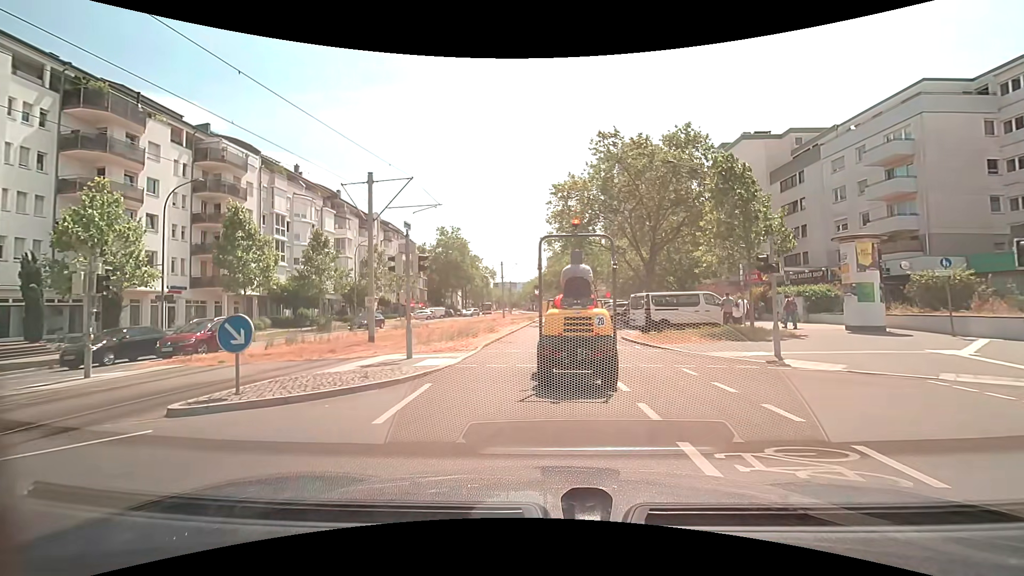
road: tertiary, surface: asphalt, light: Day
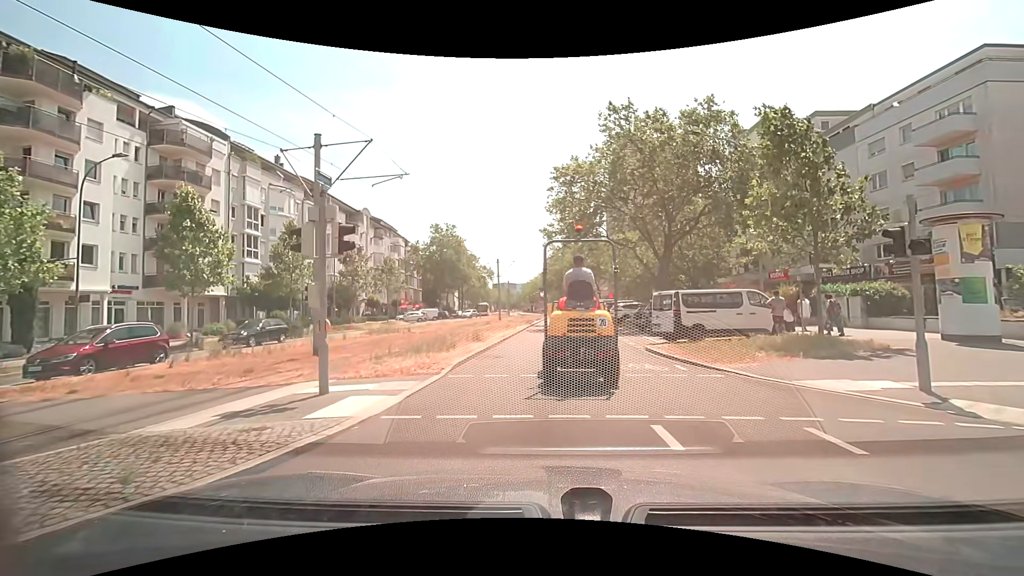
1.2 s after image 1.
(0.0, +5.1) m; 0°
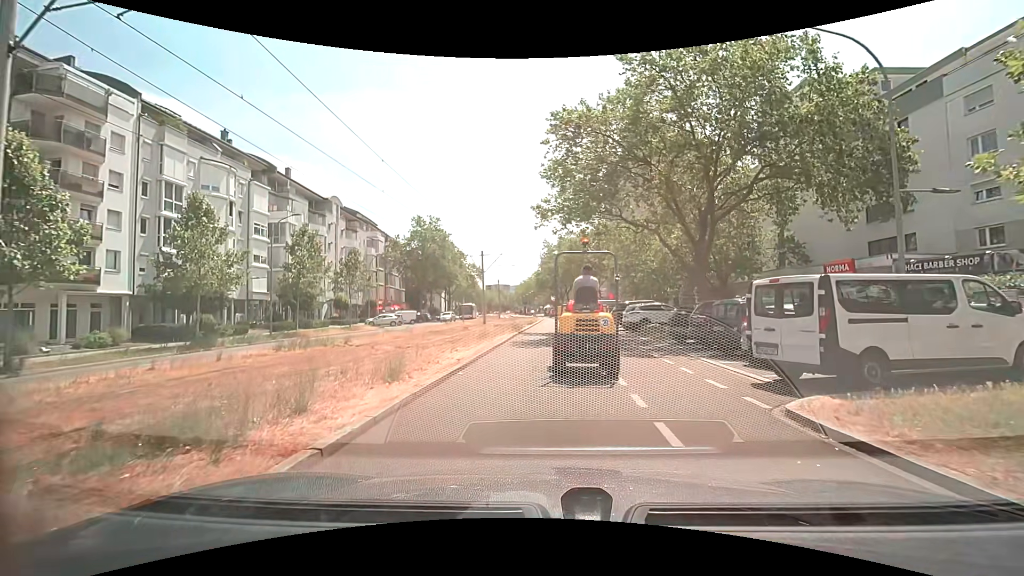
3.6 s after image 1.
(0.0, +9.9) m; 0°
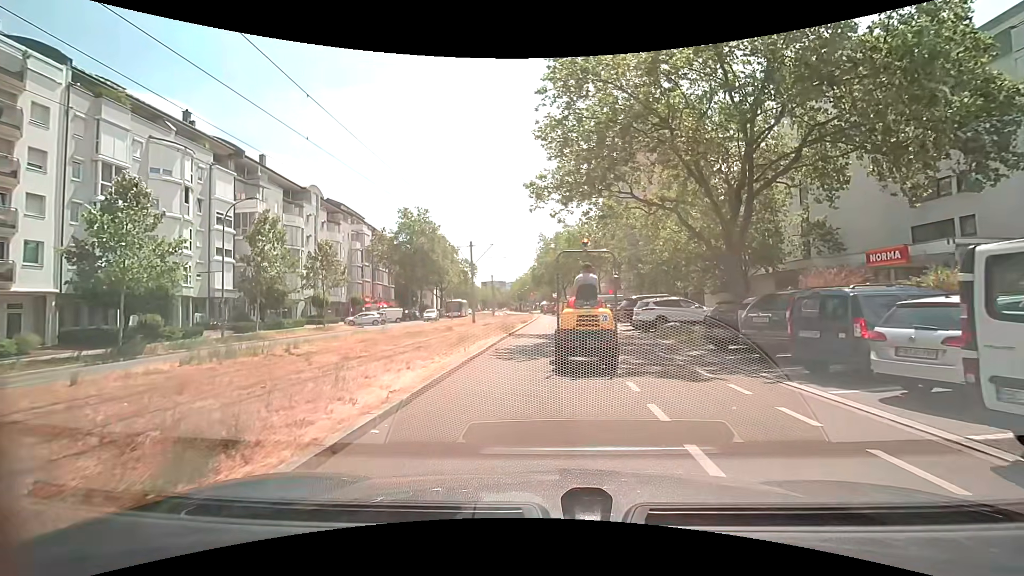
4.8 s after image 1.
(0.0, +5.1) m; -1°
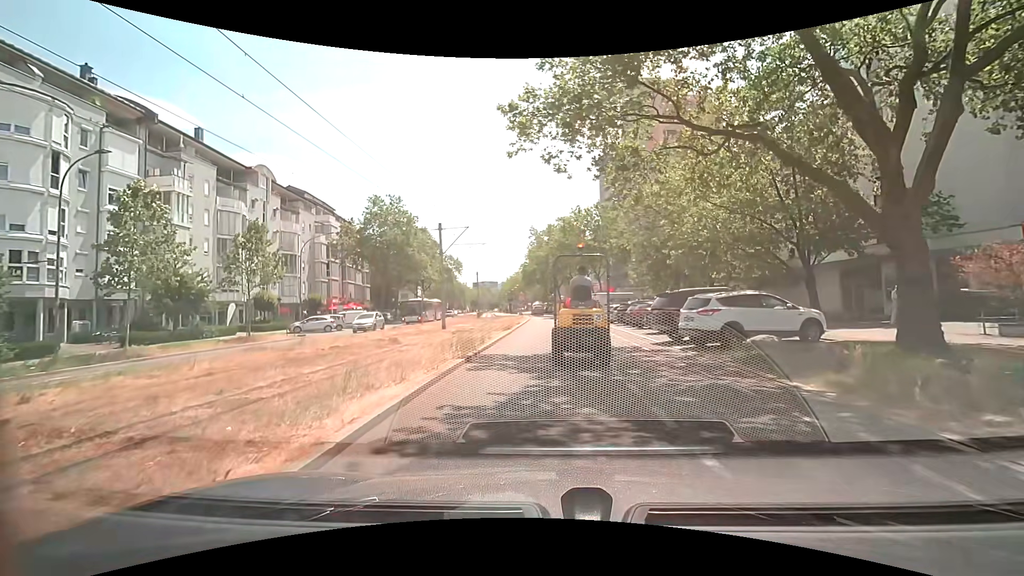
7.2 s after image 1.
(+0.3, +10.4) m; +3°
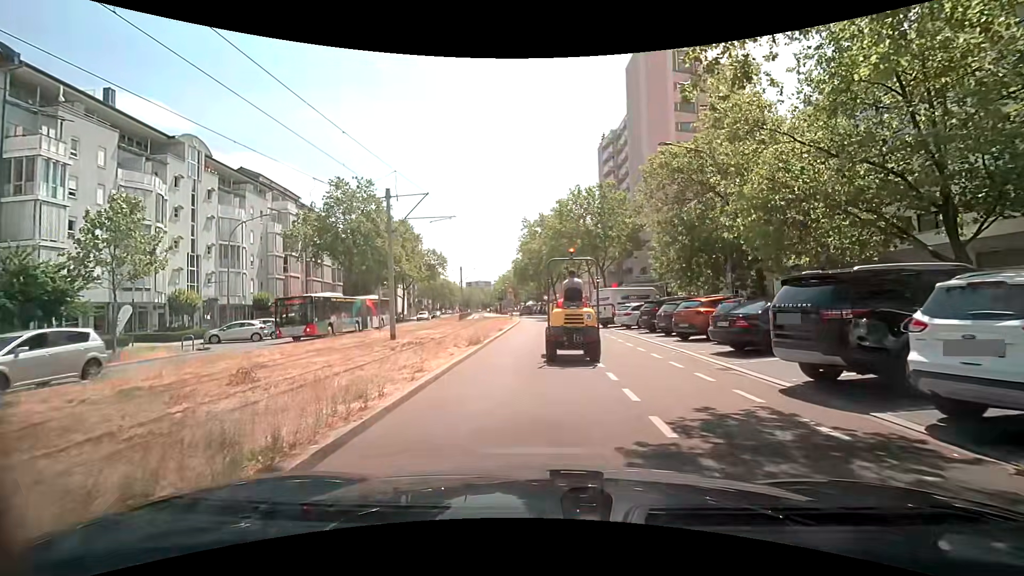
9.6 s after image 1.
(-0.1, +10.5) m; 0°
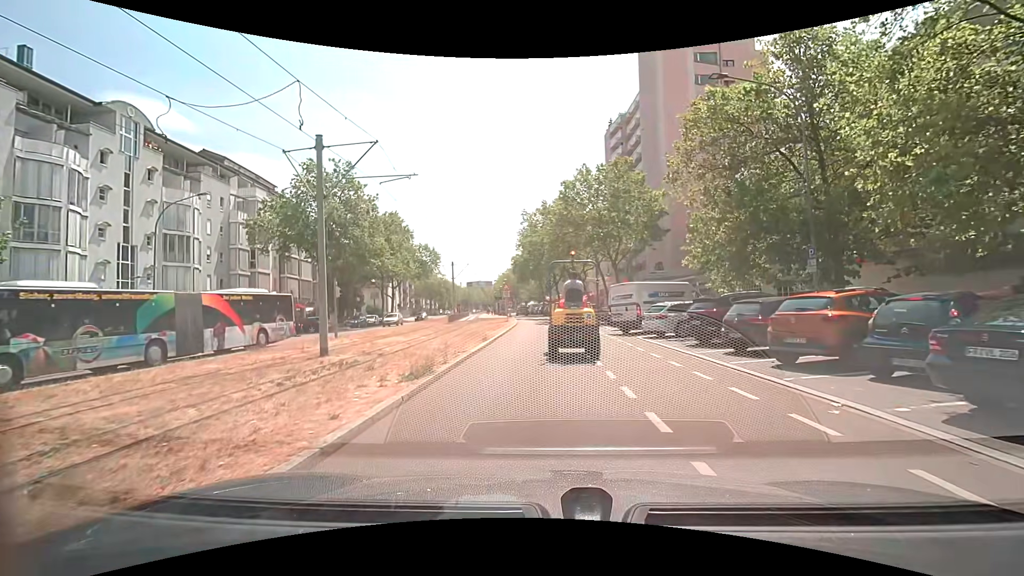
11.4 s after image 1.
(-0.2, +7.8) m; -2°
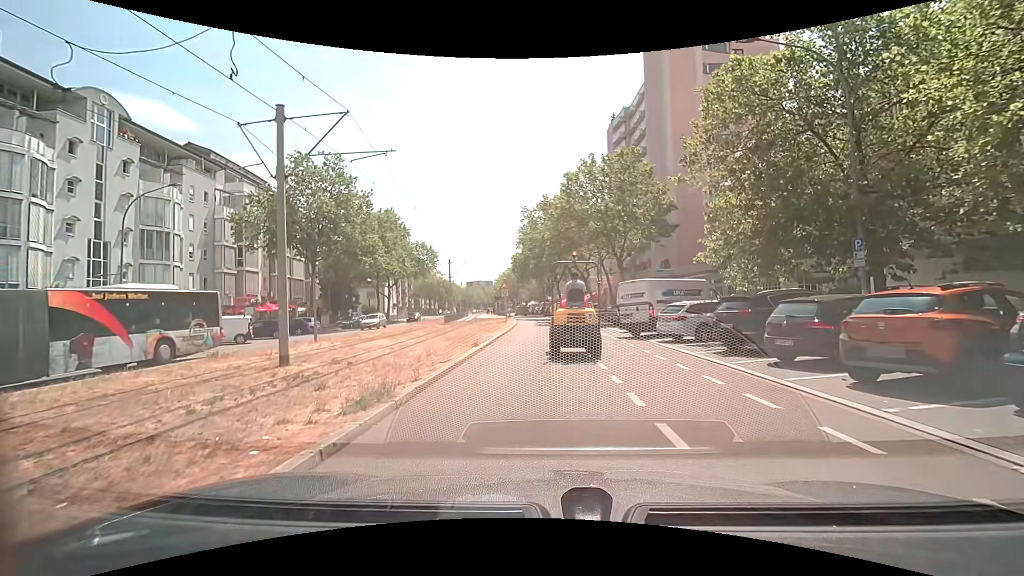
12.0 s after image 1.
(0.0, +2.6) m; 0°
